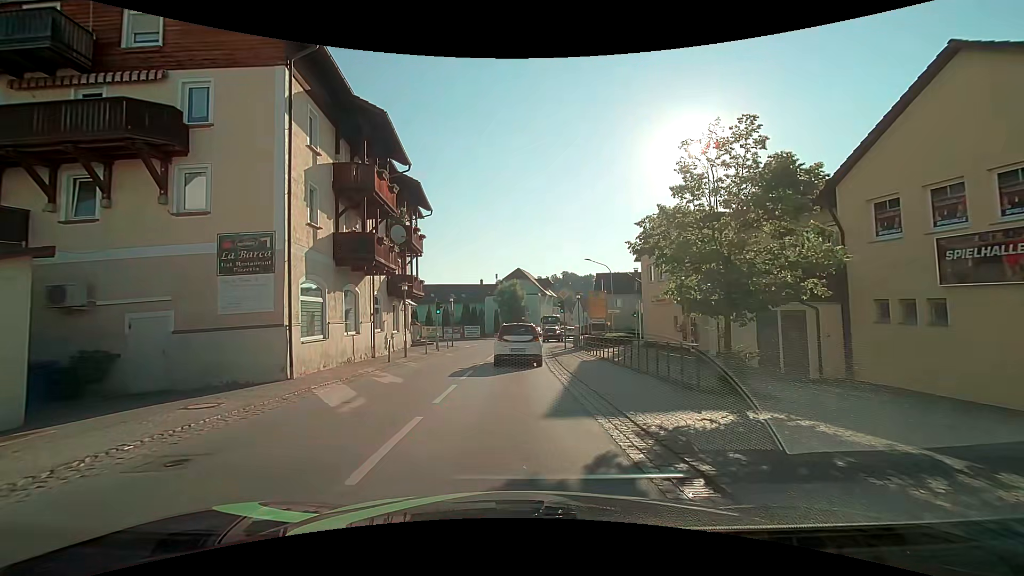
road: secondary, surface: asphalt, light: Day
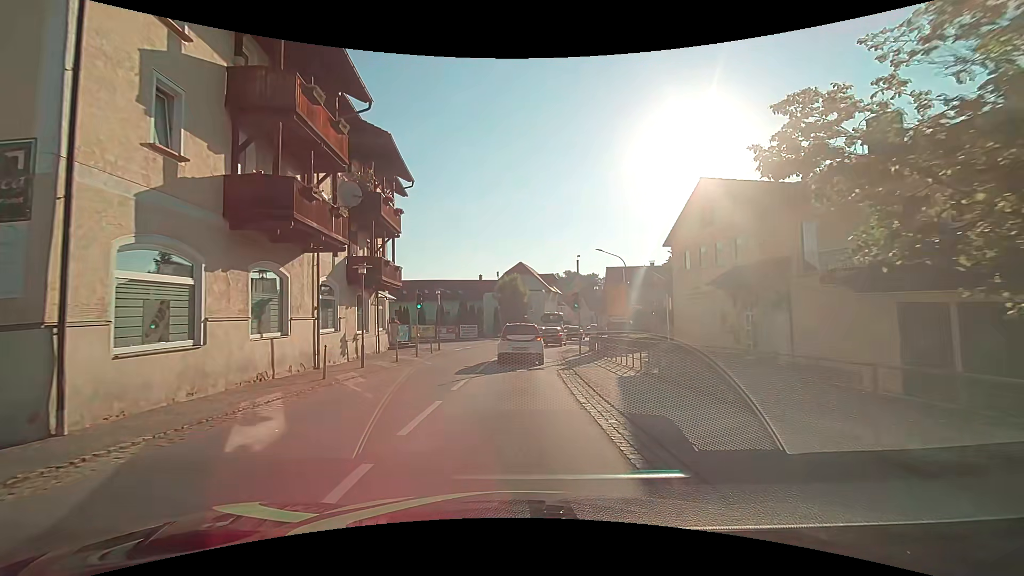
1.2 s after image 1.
(0.0, +7.3) m; -1°
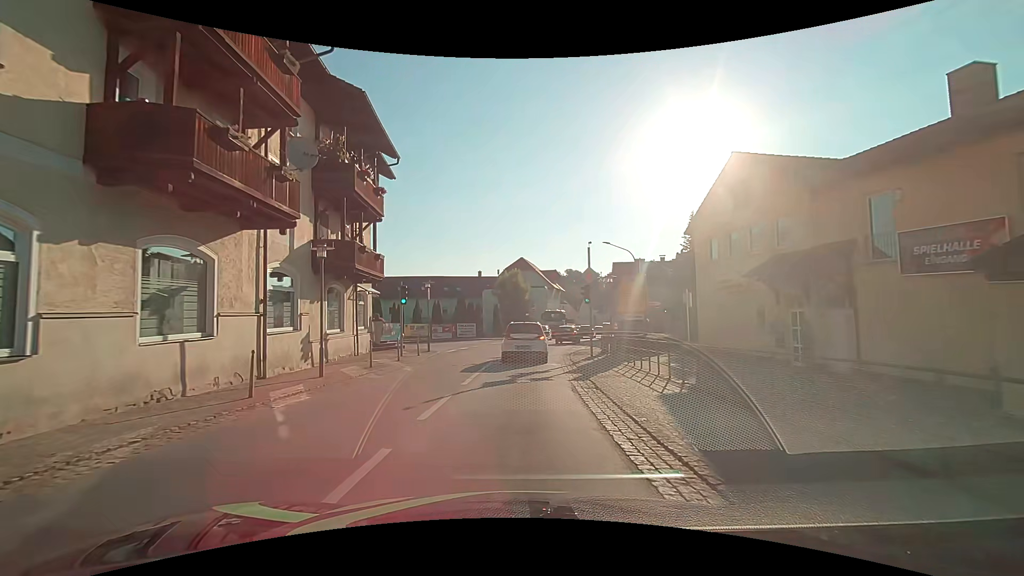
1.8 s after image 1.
(0.0, +3.9) m; 0°
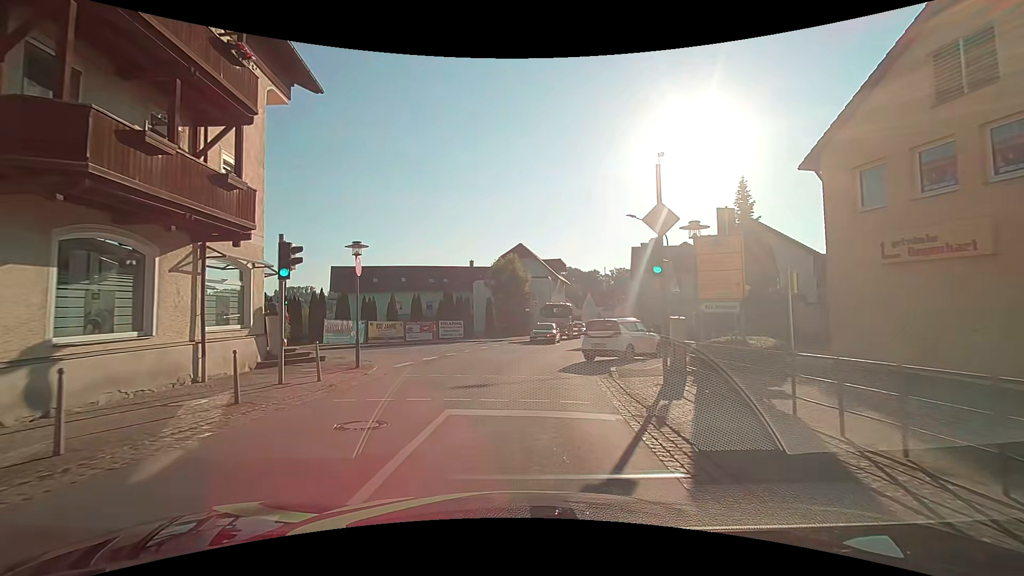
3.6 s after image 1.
(0.0, +11.6) m; 0°
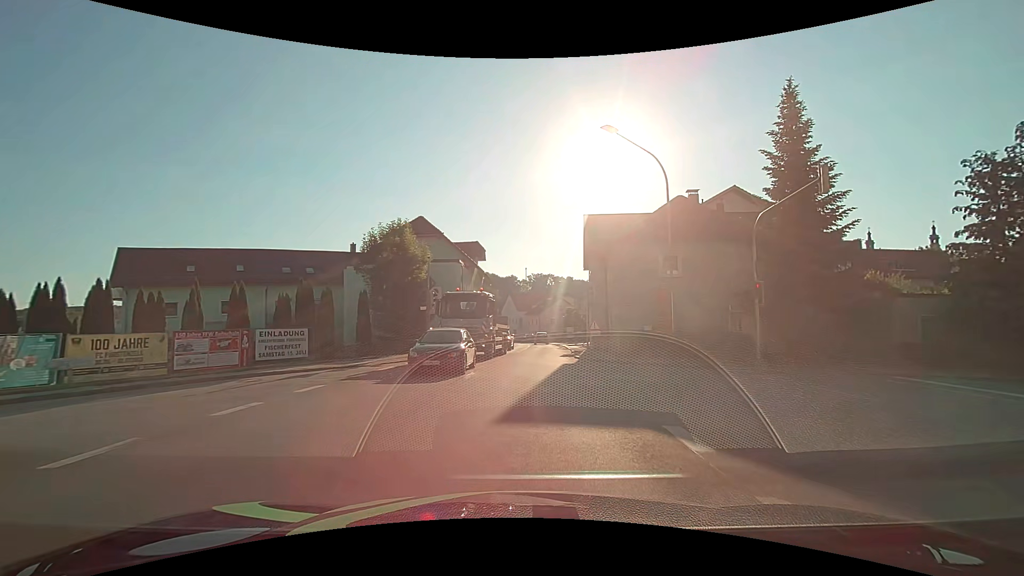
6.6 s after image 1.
(+1.1, +18.8) m; +9°
(0, +10) (+1, +20) (+1, +30) (+2, +40) (+3, +50) (+3, +60) (+3, +70) (+3, +80) (+2, +90) (+1, +100) m
